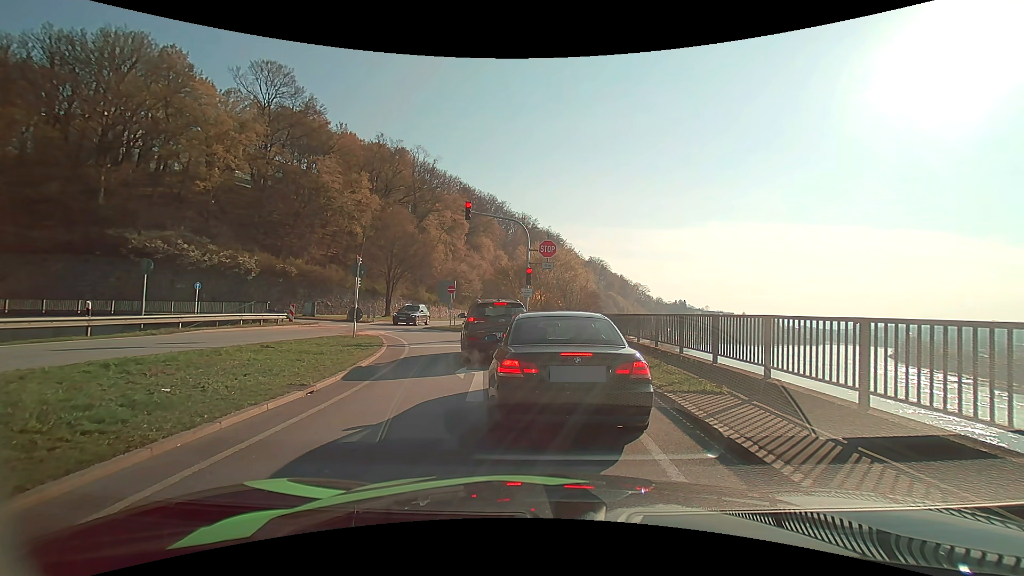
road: primary_link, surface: asphalt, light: Day
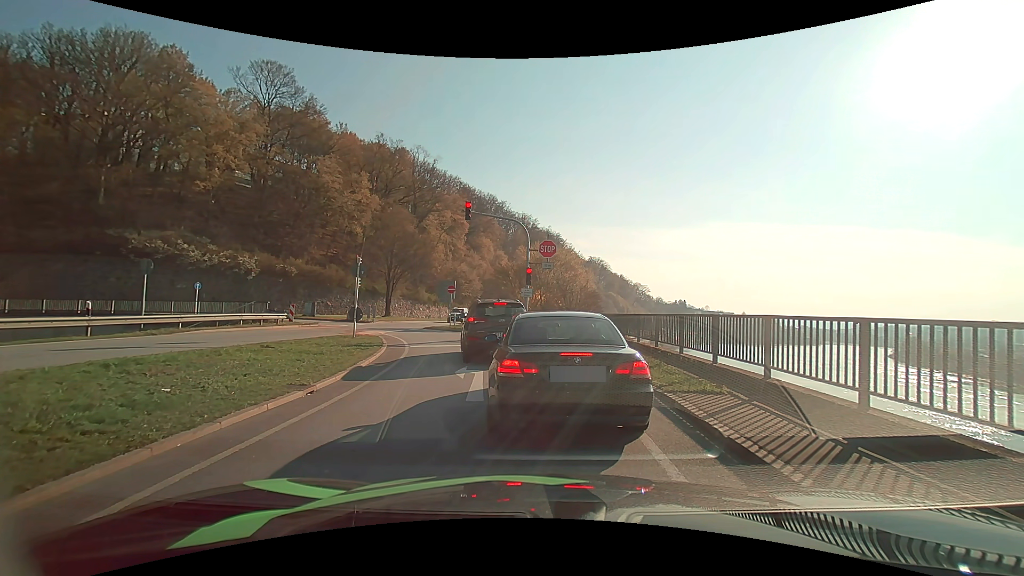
(0.0, 0.0) m; 0°
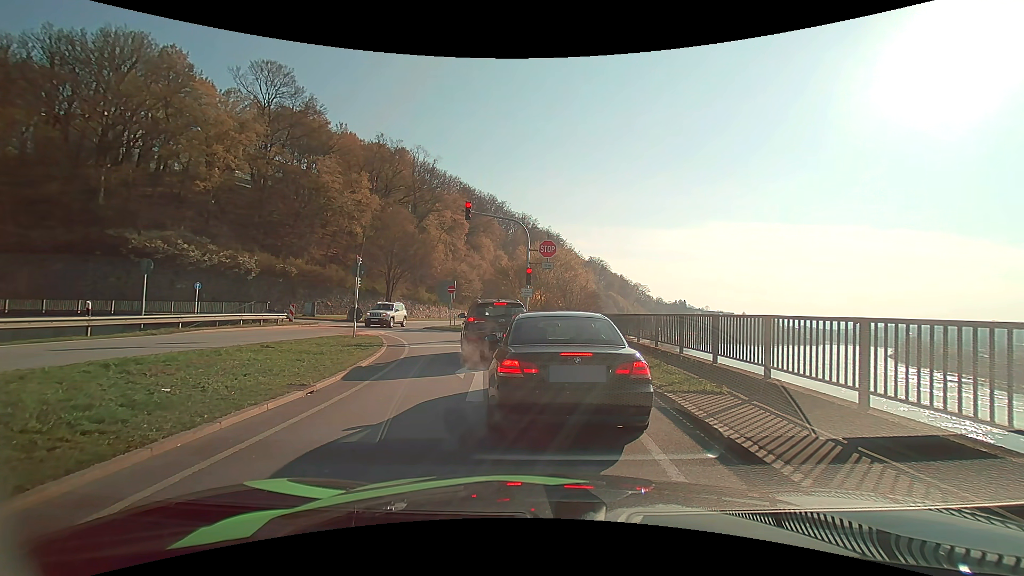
(0.0, 0.0) m; 0°
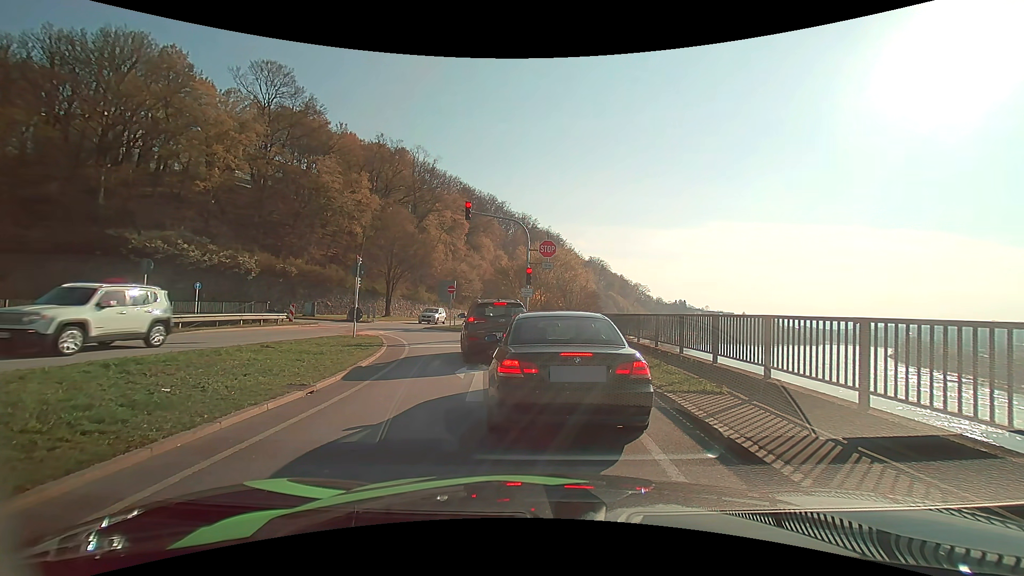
(0.0, 0.0) m; 0°
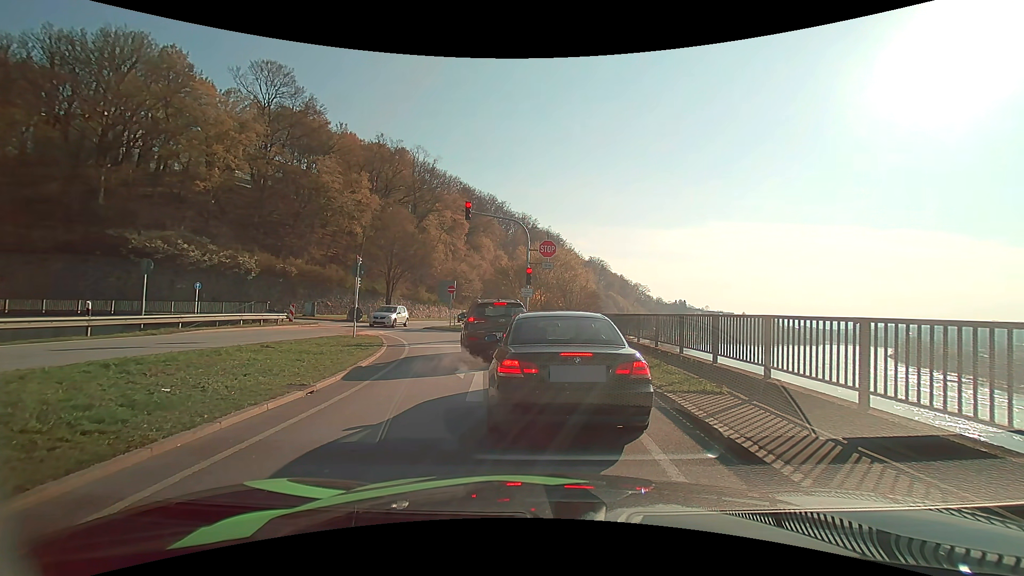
(0.0, 0.0) m; 0°
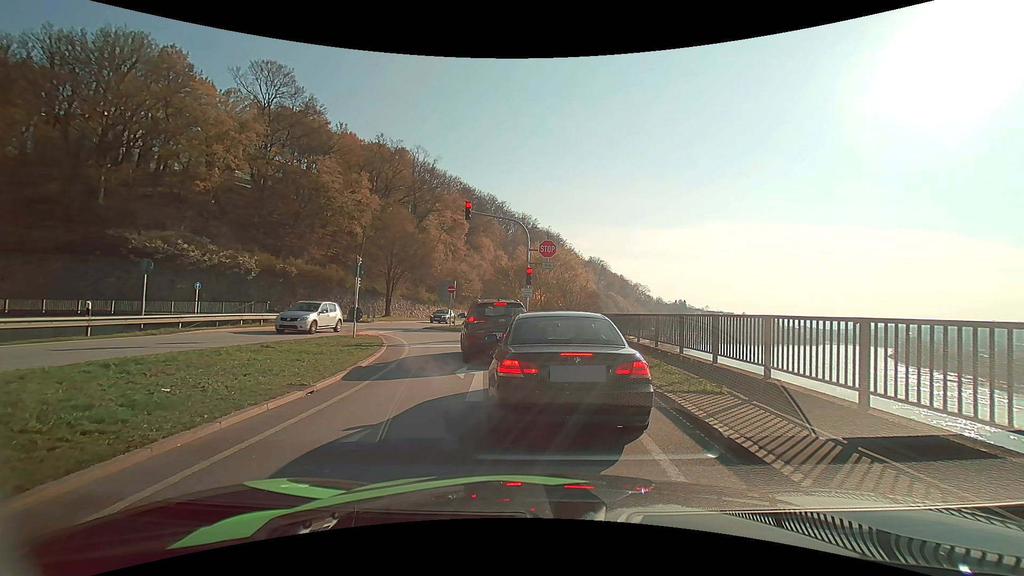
(0.0, 0.0) m; 0°
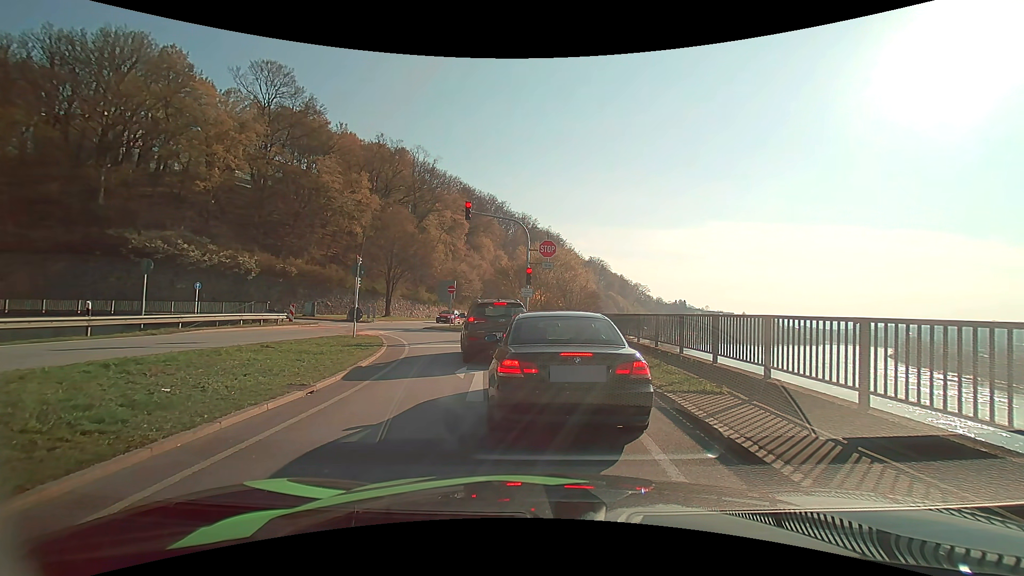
(0.0, 0.0) m; 0°
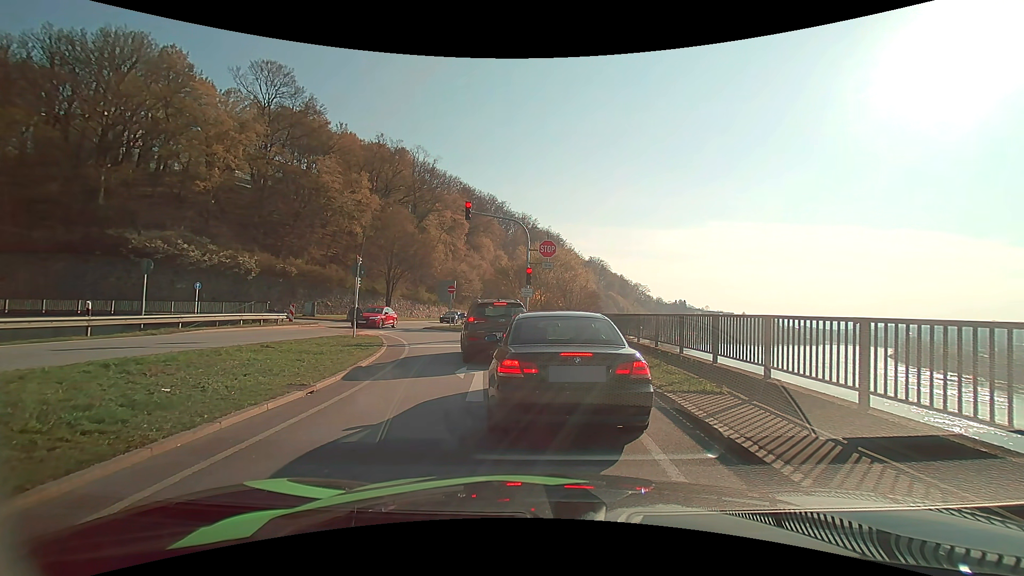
(0.0, 0.0) m; 0°
(-1, +10) (-2, +20) (-6, +29) (-13, +36) (-22, +40) (-32, +41) (-42, +39) (-51, +35) (-60, +30) (-68, +25) m
